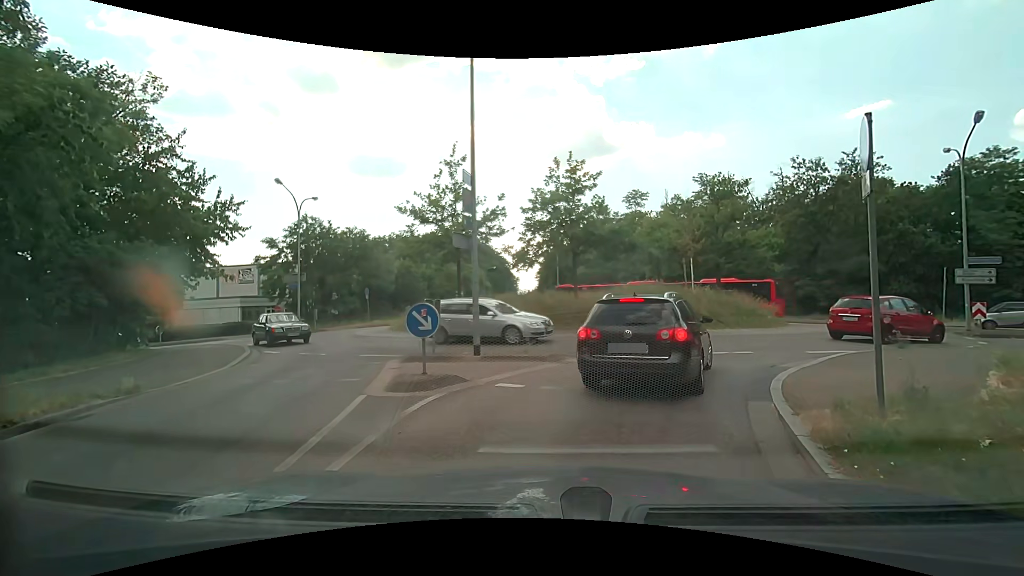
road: secondary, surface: asphalt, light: Day
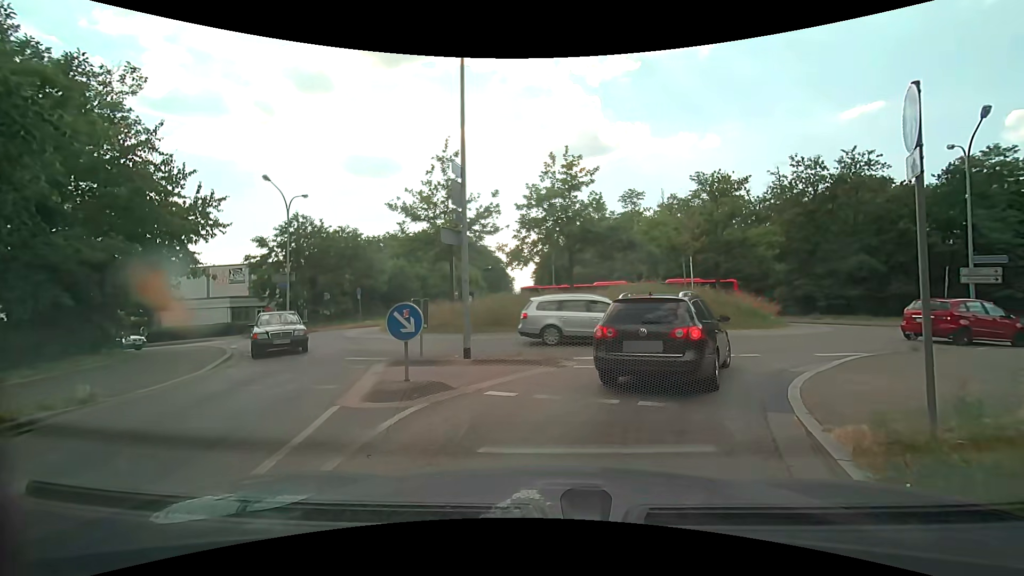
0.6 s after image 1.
(0.0, +0.8) m; +3°
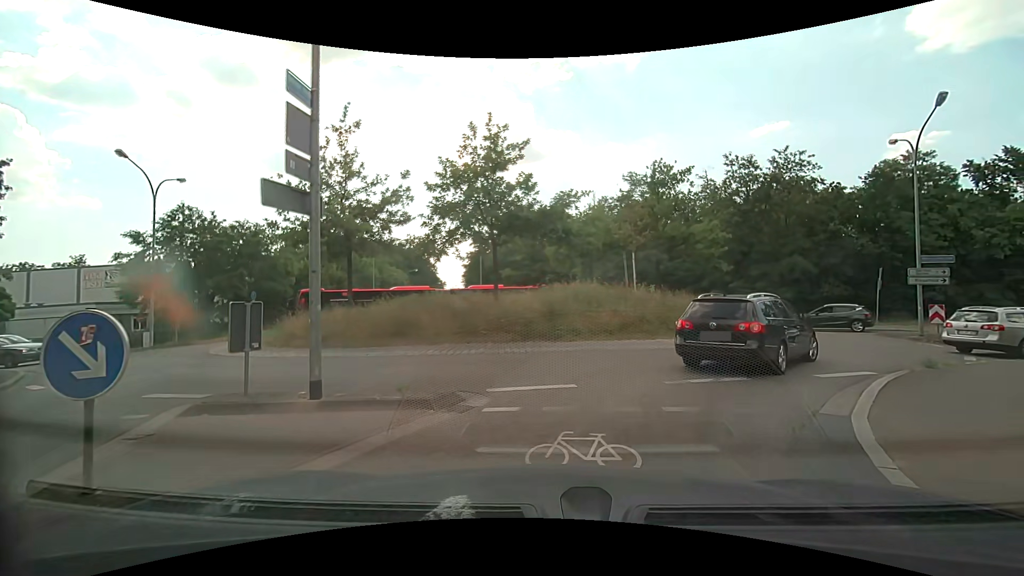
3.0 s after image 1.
(+0.3, +4.2) m; +9°
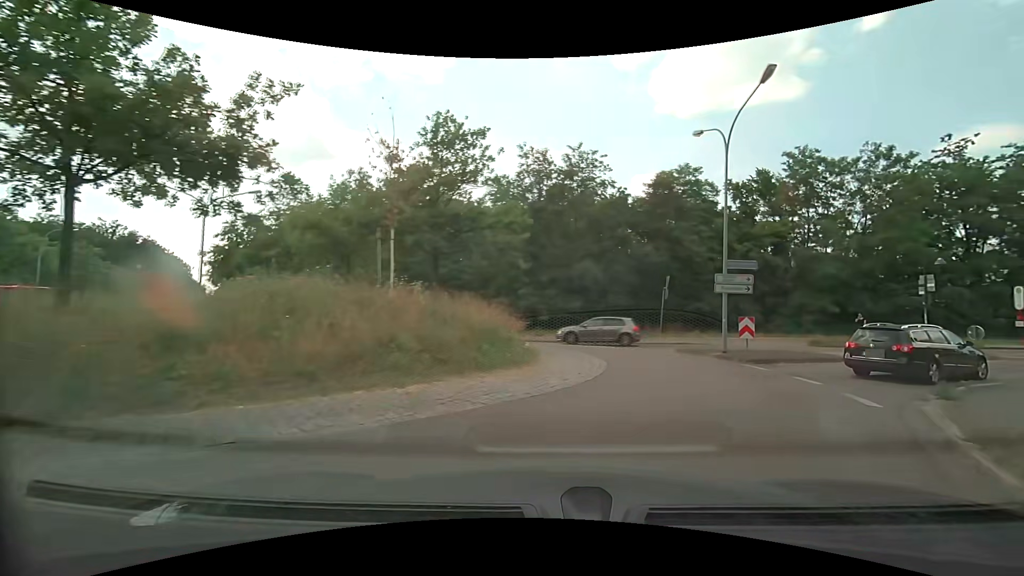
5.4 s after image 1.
(+1.5, +8.6) m; +24°
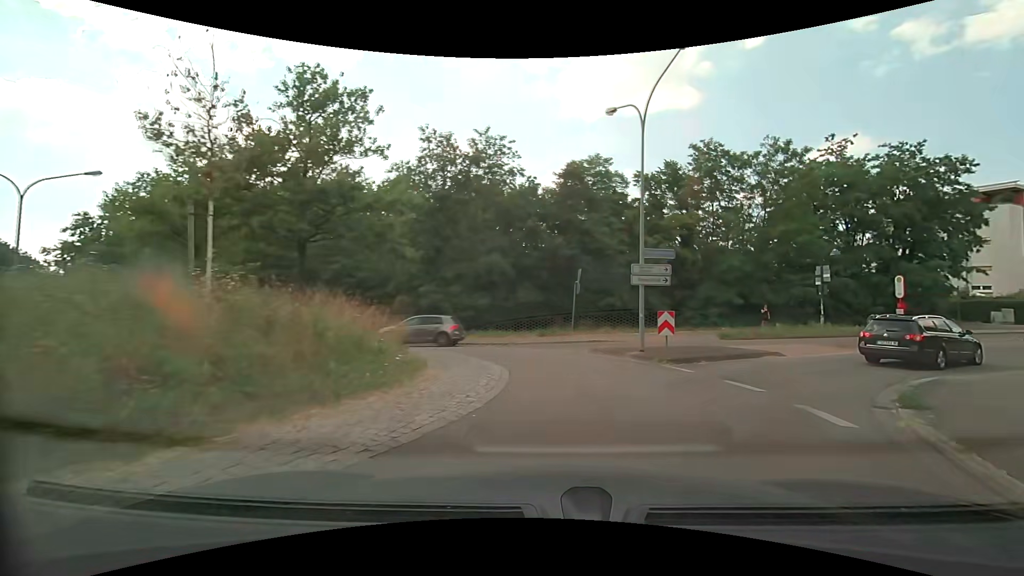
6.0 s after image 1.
(+0.3, +3.1) m; +10°
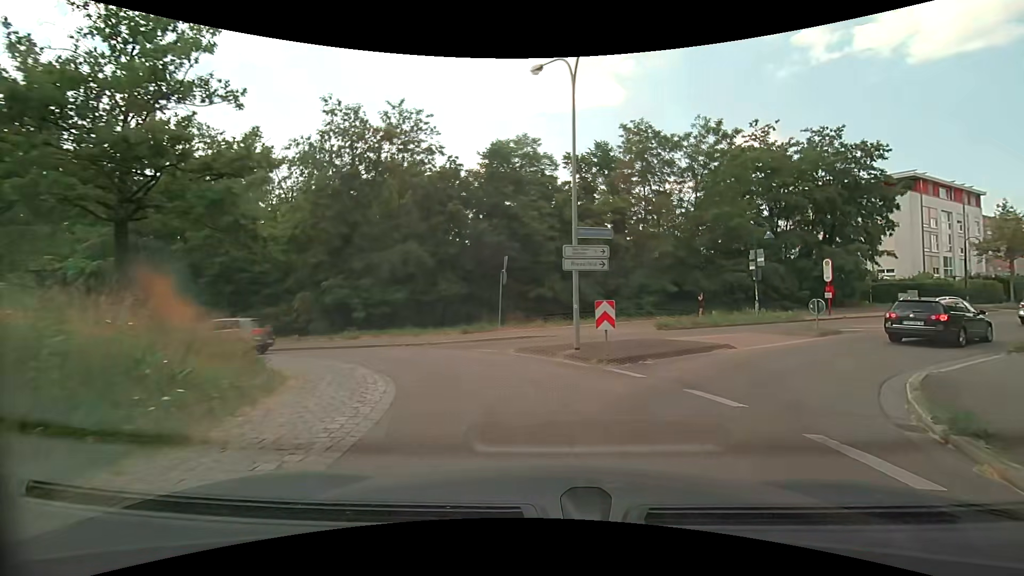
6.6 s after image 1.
(+0.2, +3.2) m; +7°
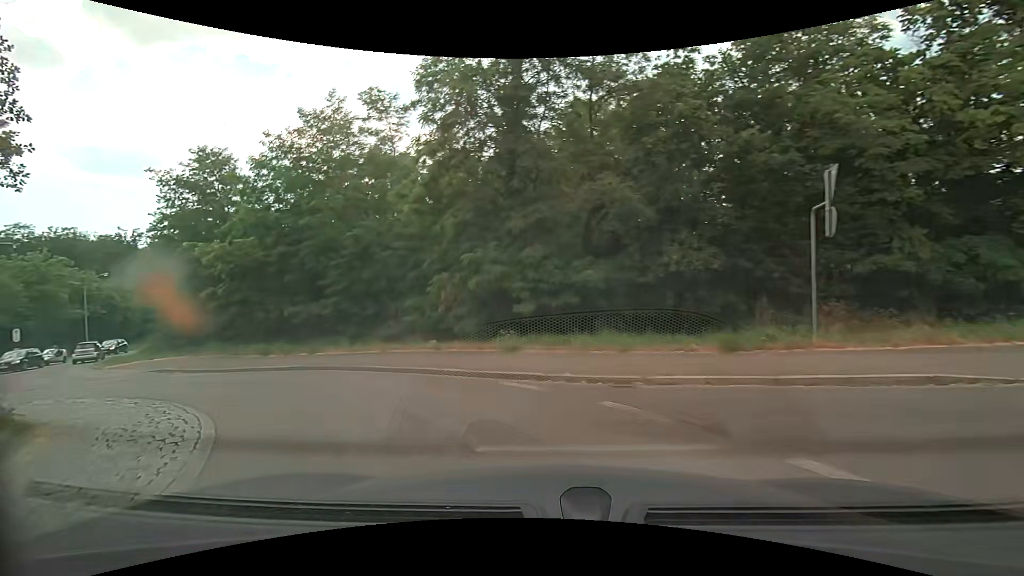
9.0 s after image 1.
(-1.6, +12.3) m; -26°
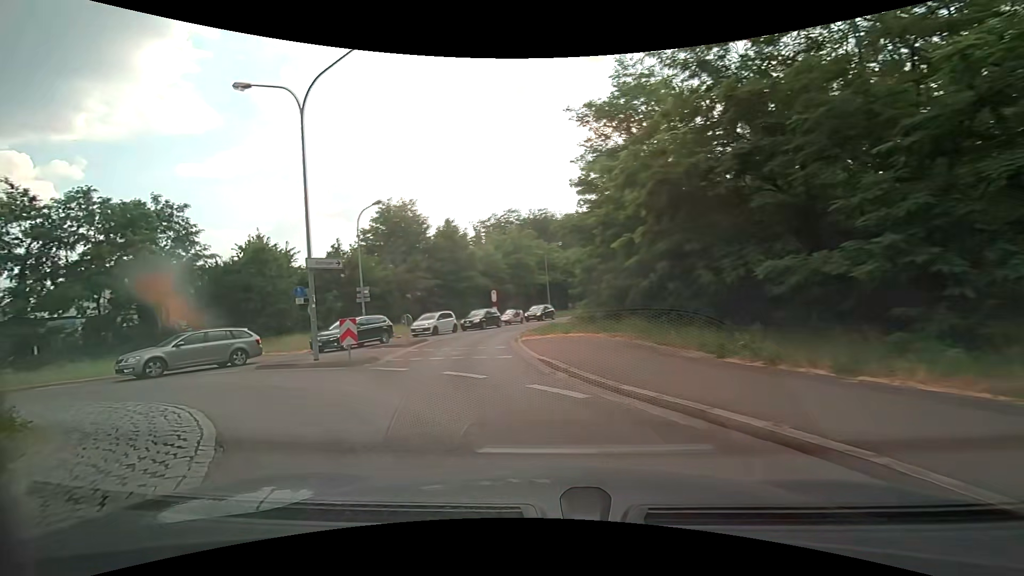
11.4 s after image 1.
(-5.1, +11.0) m; -48°
(-3, +9) (-12, +14) (-22, +15) (-32, +16) (-41, +19) (-50, +23) (-59, +27) (-68, +32) (-77, +36) (-86, +41) m
